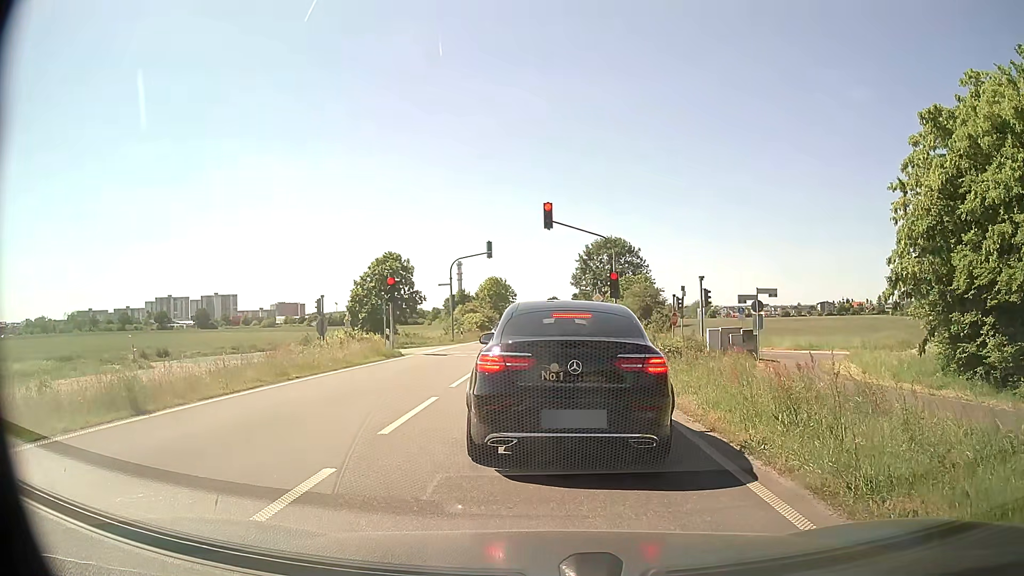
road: primary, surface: asphalt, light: Day
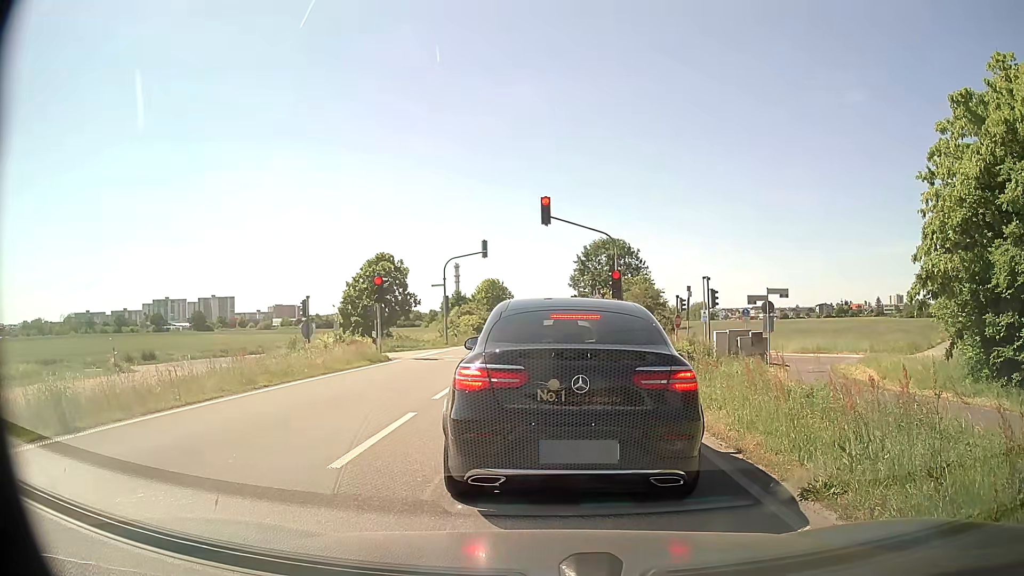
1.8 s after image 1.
(0.0, +1.7) m; -1°
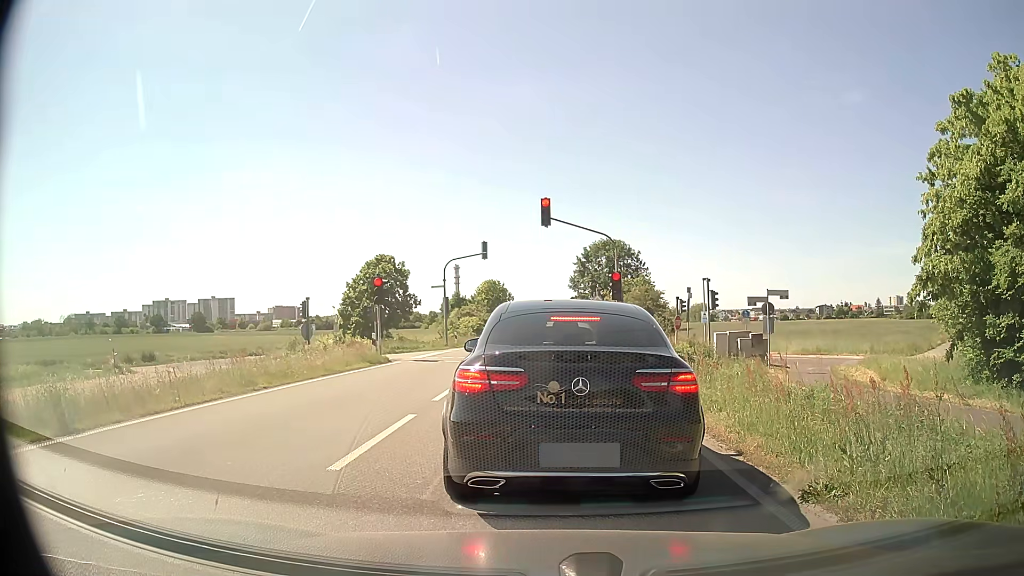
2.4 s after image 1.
(0.0, +0.1) m; 0°
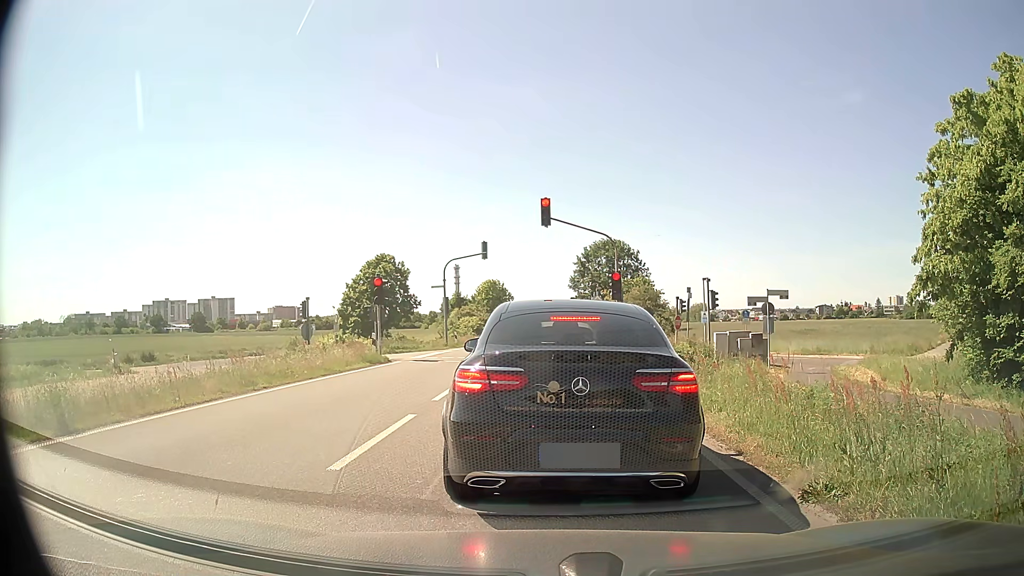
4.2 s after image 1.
(0.0, 0.0) m; 0°
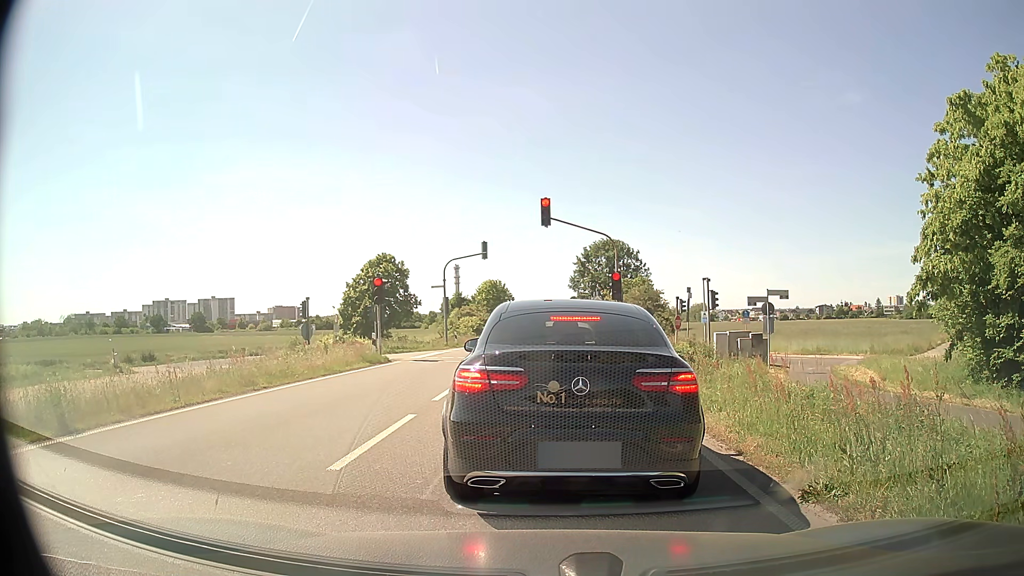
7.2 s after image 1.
(0.0, 0.0) m; 0°
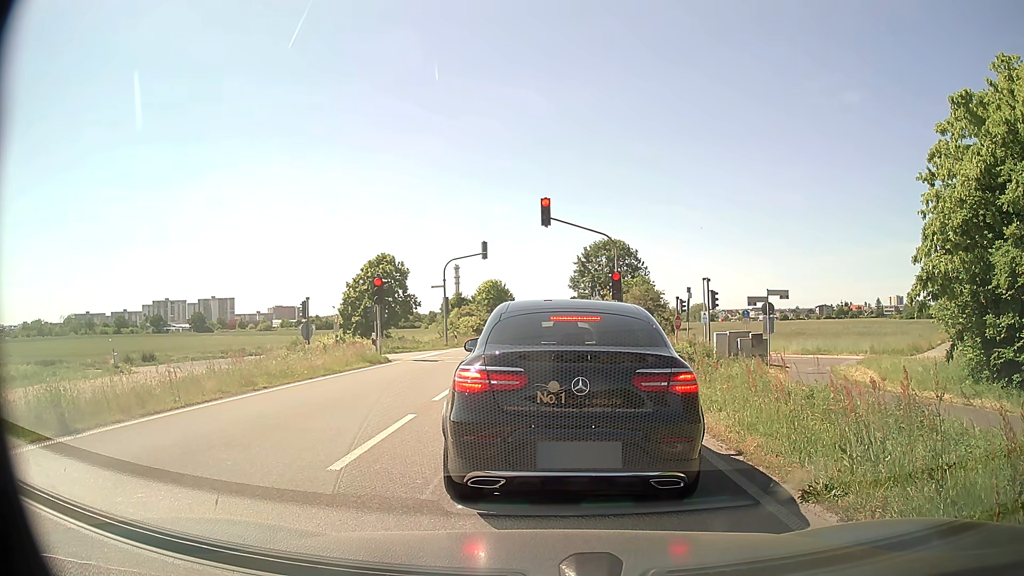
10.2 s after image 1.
(0.0, 0.0) m; 0°
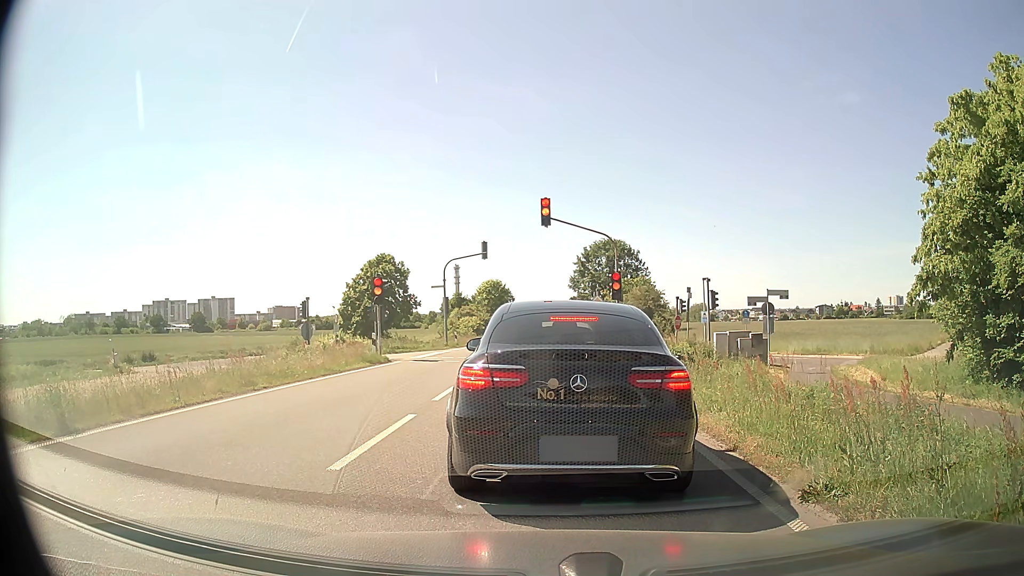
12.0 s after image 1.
(0.0, 0.0) m; 0°
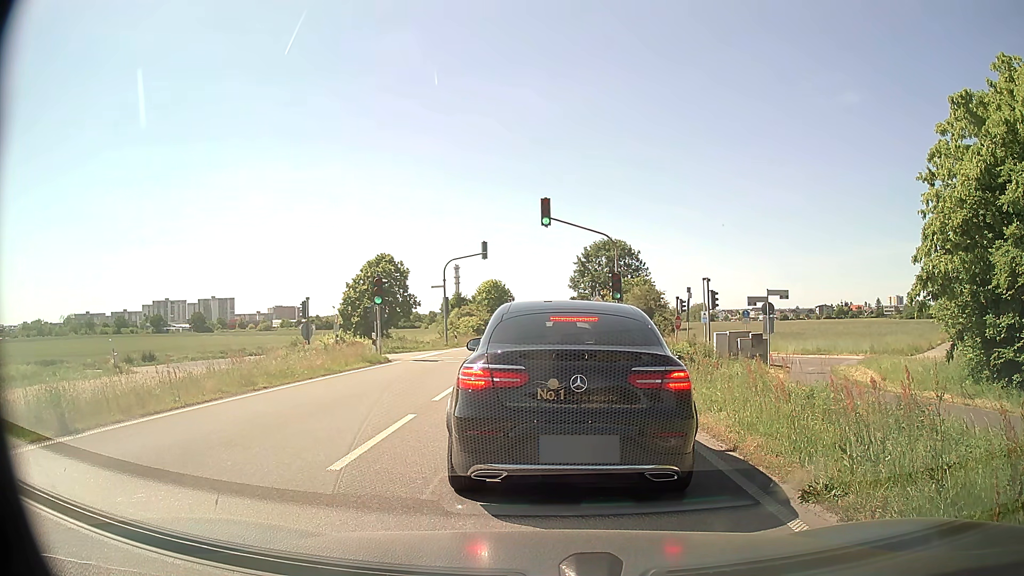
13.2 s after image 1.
(0.0, 0.0) m; 0°
(0, +10) (0, +20) (0, +30) (0, +40) (0, +50) (0, +60) (+1, +70) (+1, +80) (+1, +90) (+1, +100) m
